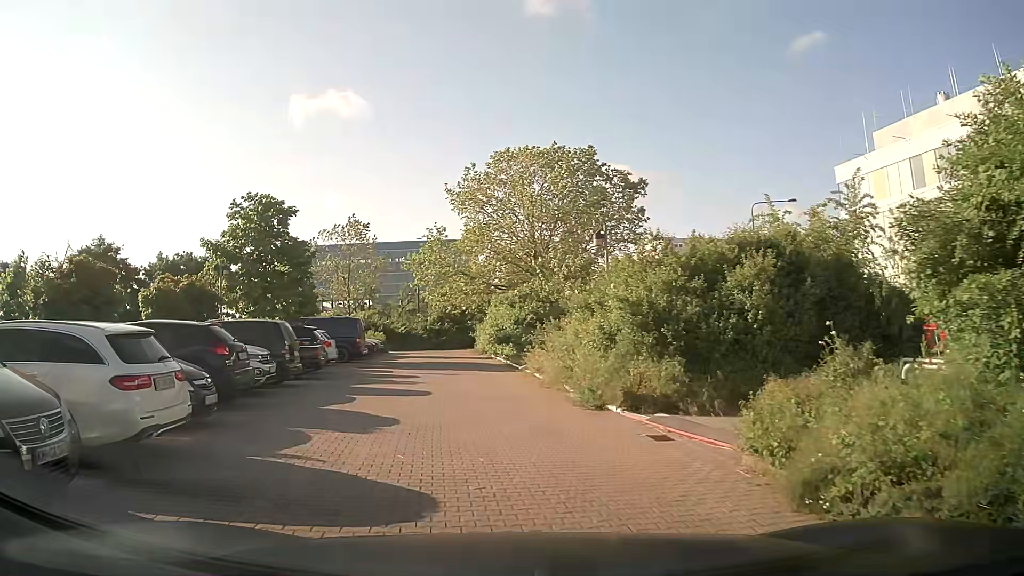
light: Day
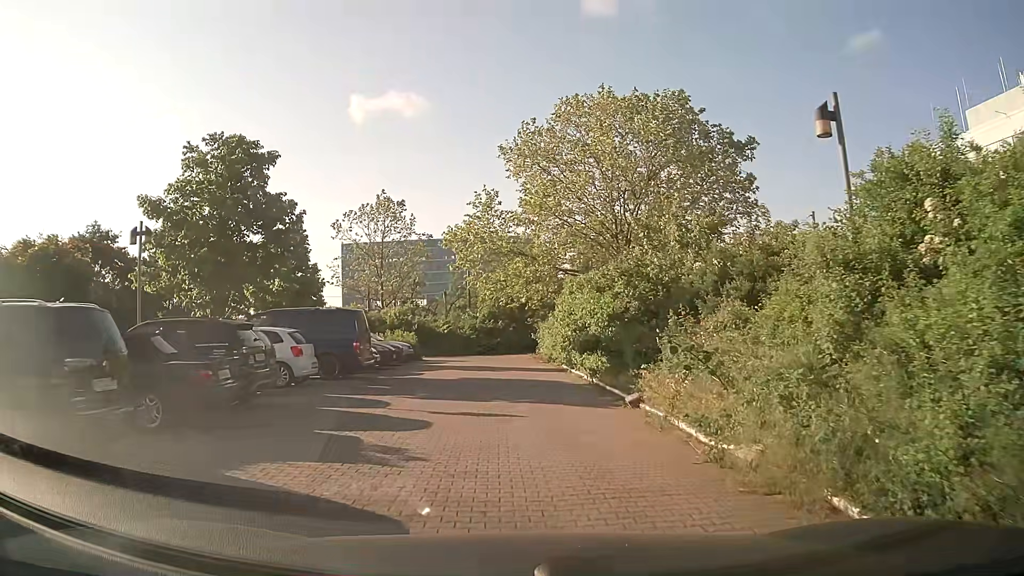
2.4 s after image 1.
(-0.8, +10.7) m; -6°
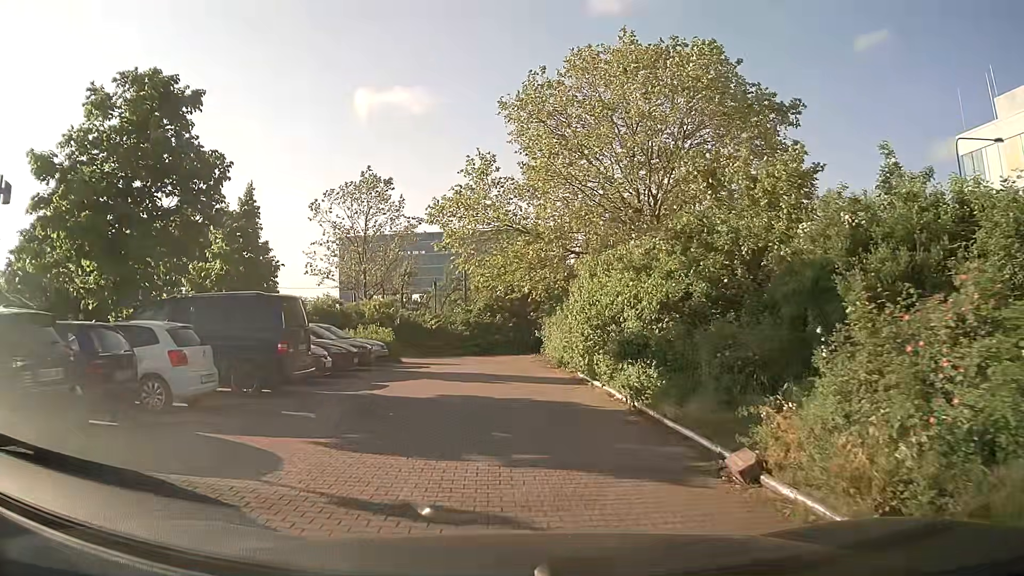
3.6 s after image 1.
(0.0, +6.0) m; 0°
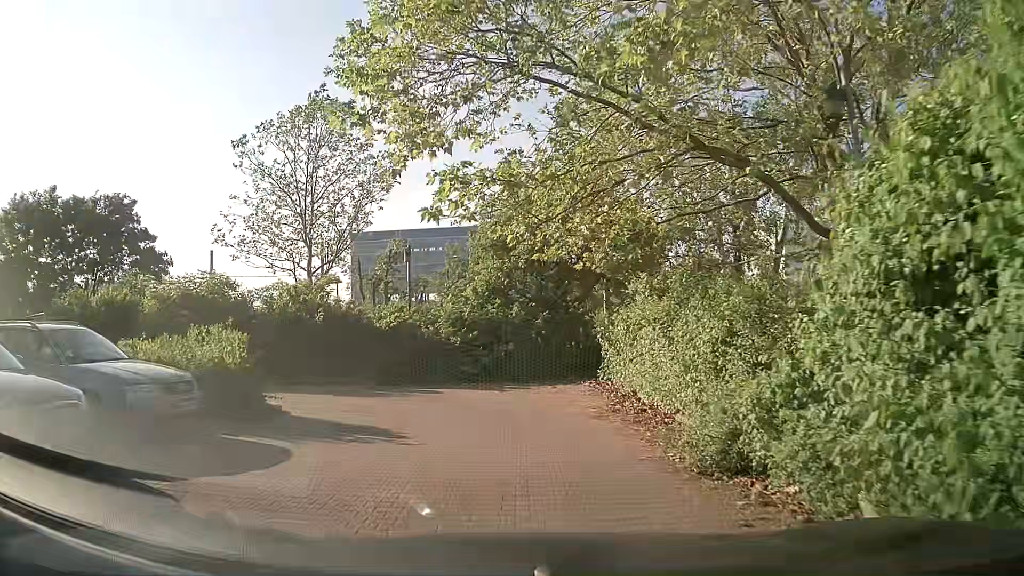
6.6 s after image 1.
(-0.2, +15.7) m; -2°
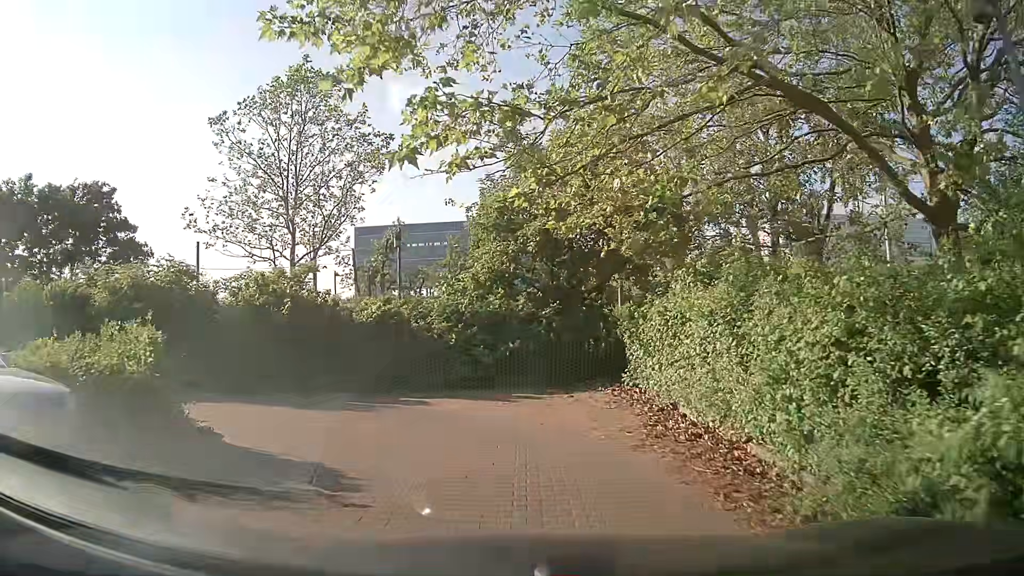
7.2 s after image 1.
(0.0, +2.9) m; 0°
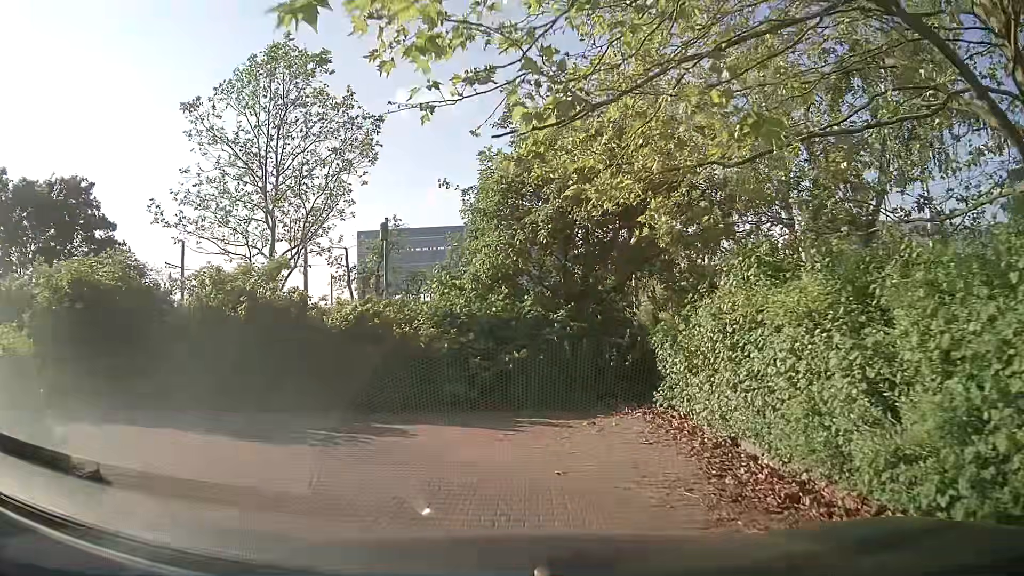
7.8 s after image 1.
(0.0, +2.7) m; 0°
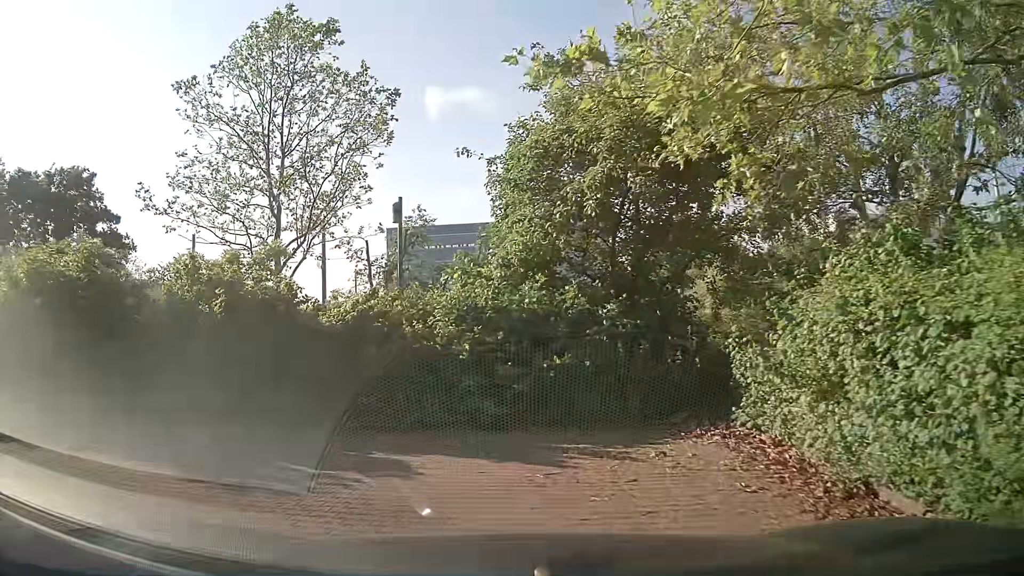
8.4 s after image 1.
(-0.1, +2.4) m; -2°
